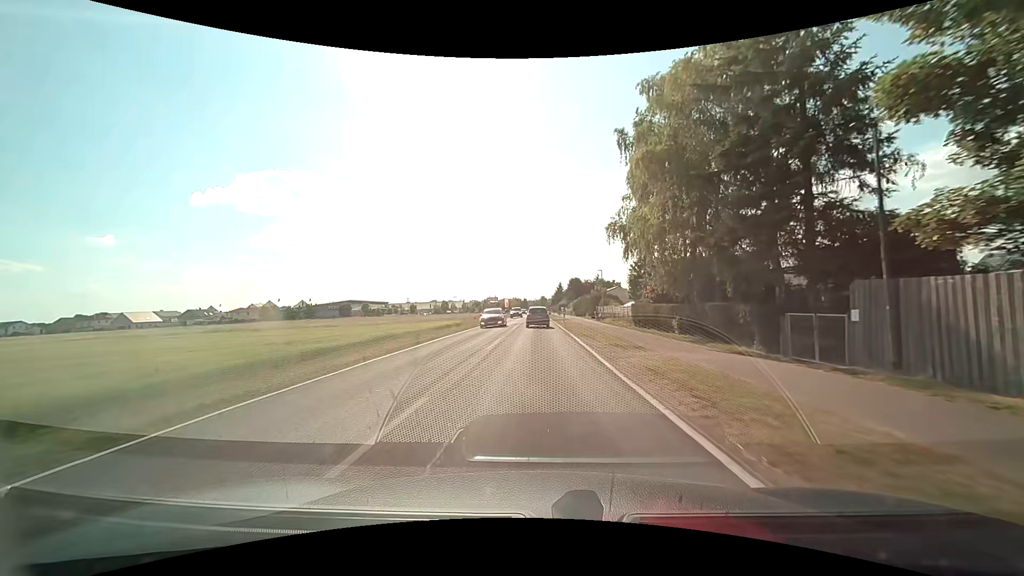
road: tertiary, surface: asphalt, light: Day
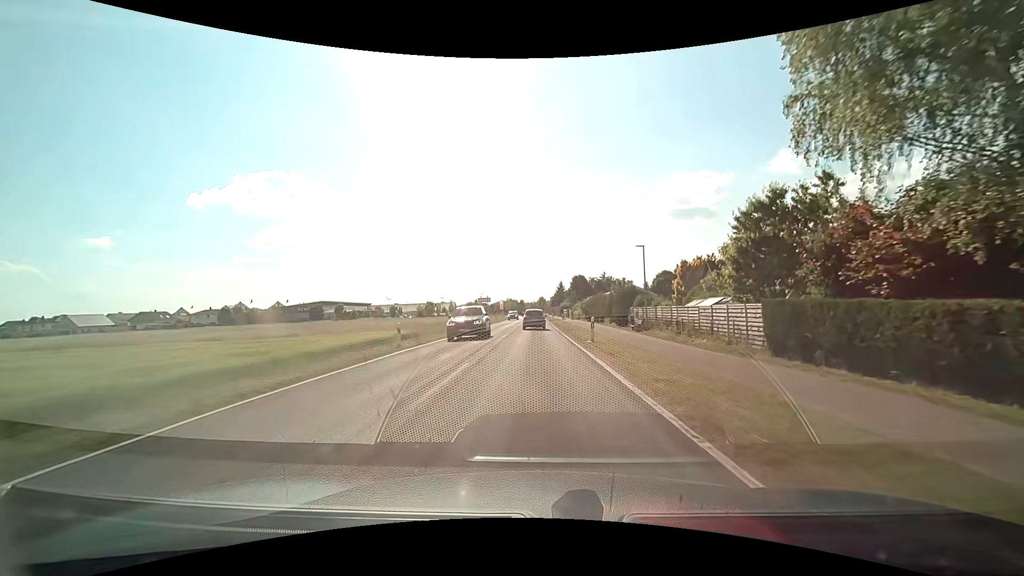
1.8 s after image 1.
(0.0, +25.0) m; 0°
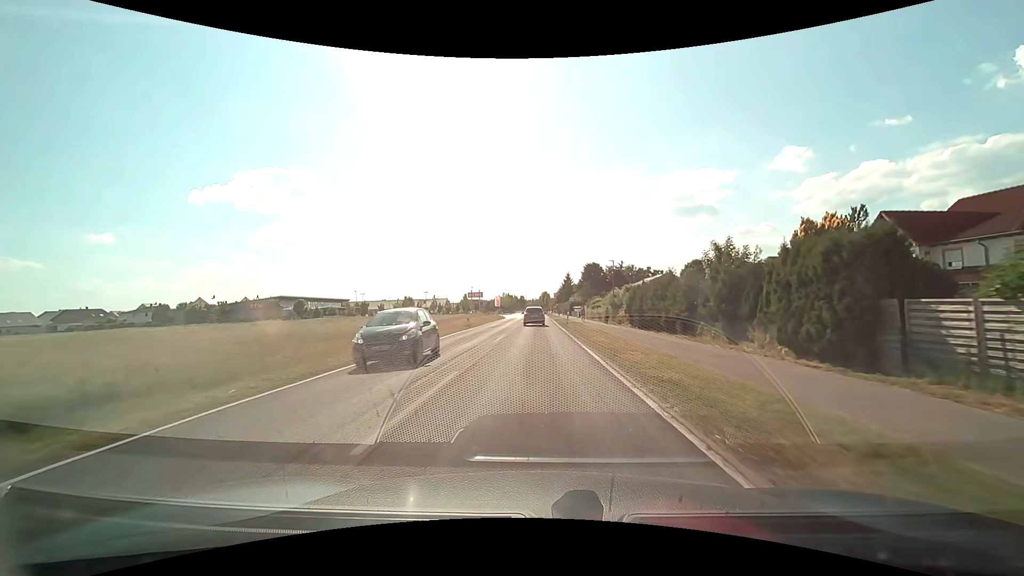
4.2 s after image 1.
(-0.1, +32.1) m; 0°
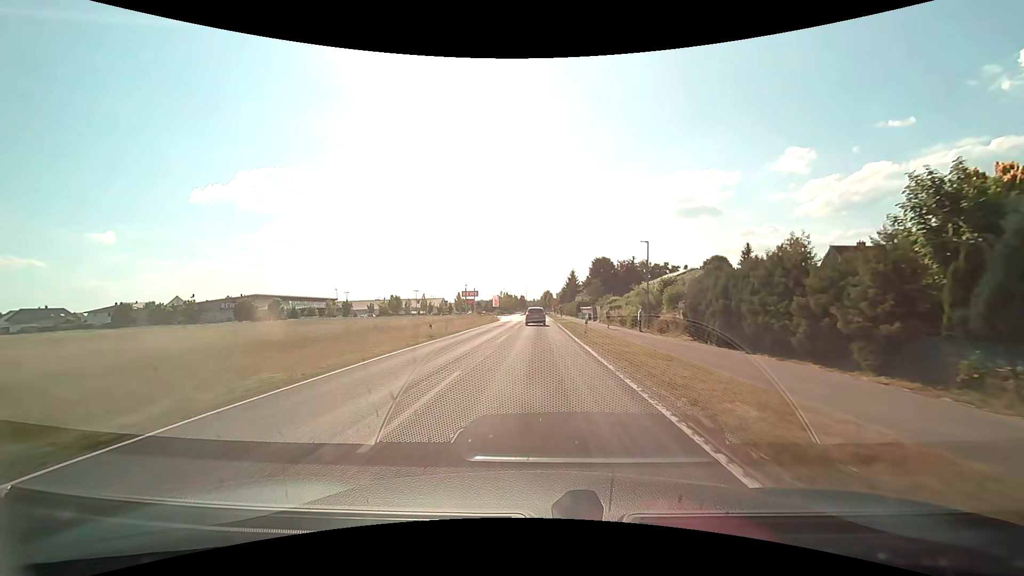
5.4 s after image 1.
(0.0, +14.9) m; 0°
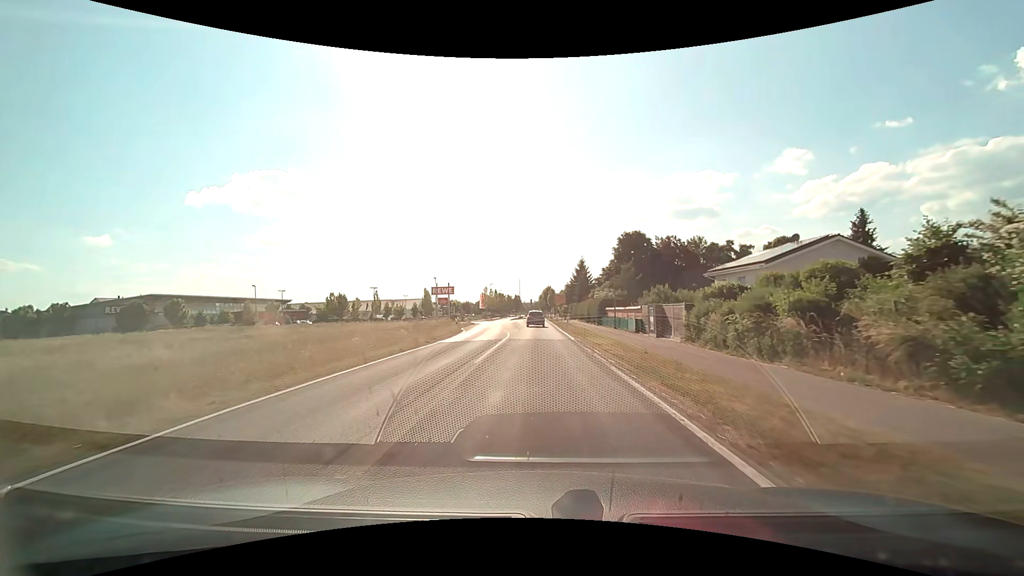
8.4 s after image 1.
(0.0, +36.7) m; 0°
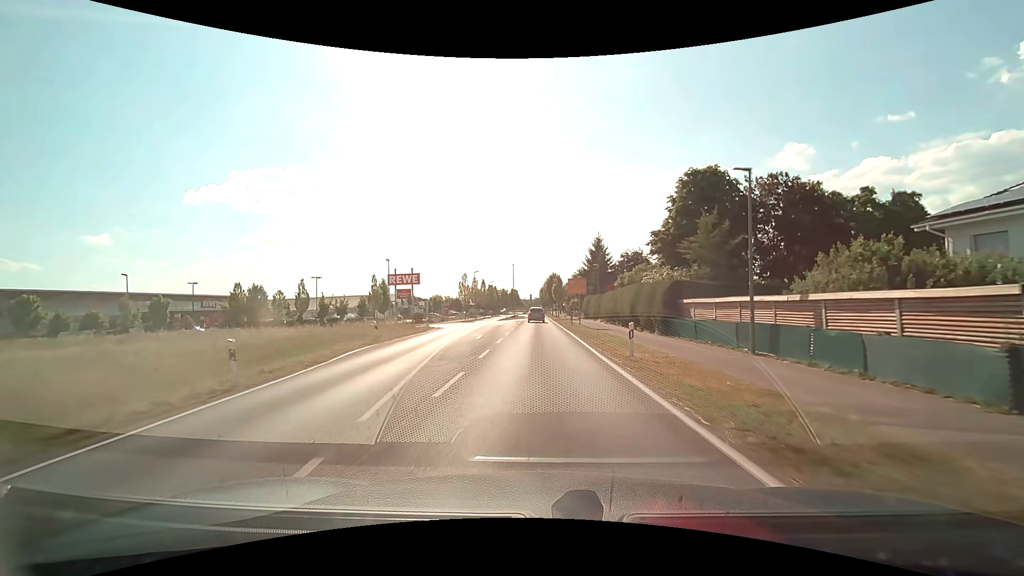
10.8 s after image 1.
(0.0, +29.4) m; 0°
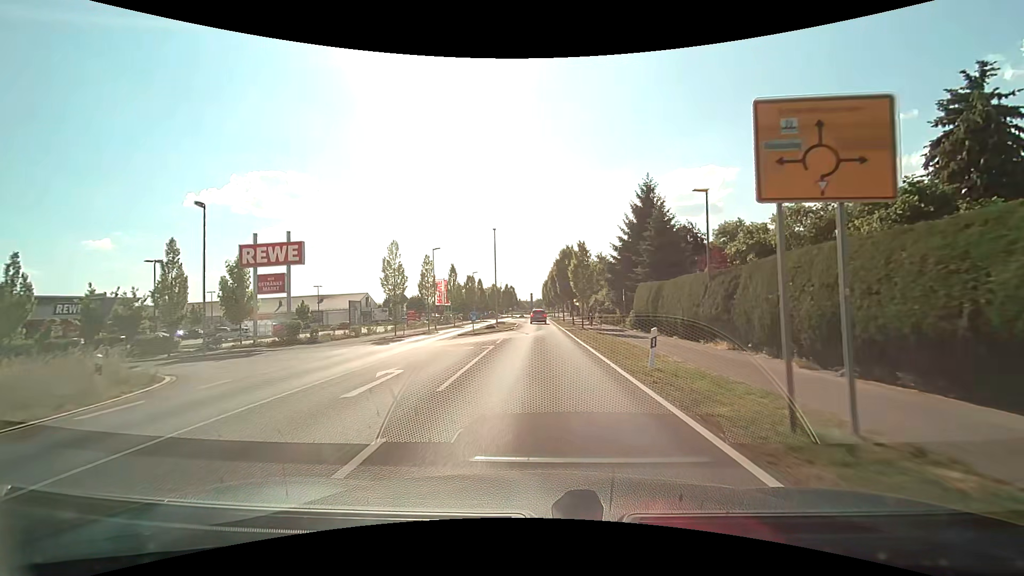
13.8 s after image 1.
(-0.1, +35.6) m; 0°
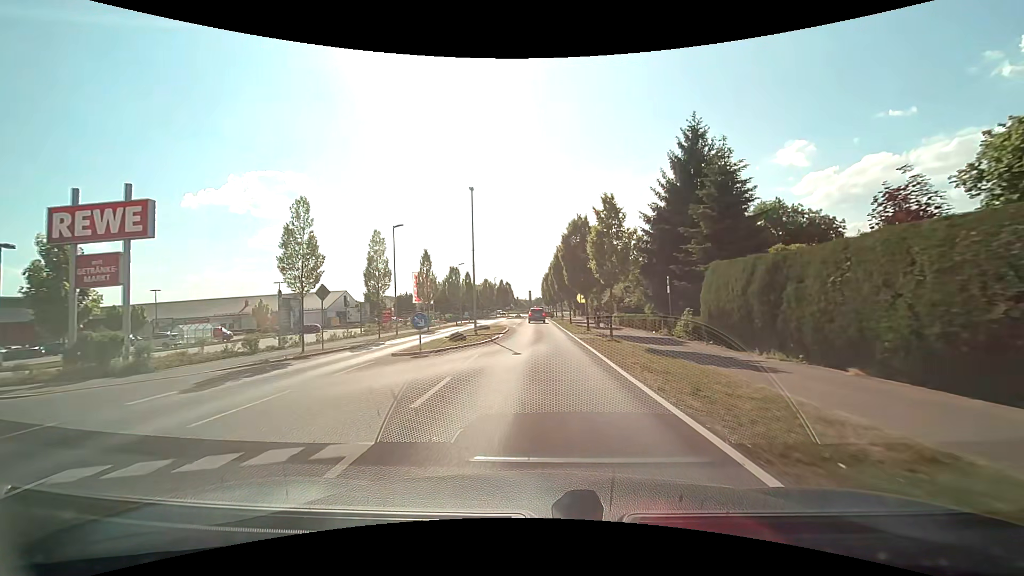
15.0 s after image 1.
(0.0, +13.9) m; 0°
(0, +10) (0, +20) (0, +30) (0, +40) (0, +50) (0, +60) (0, +70) (0, +80) (0, +90) (0, +100) m
